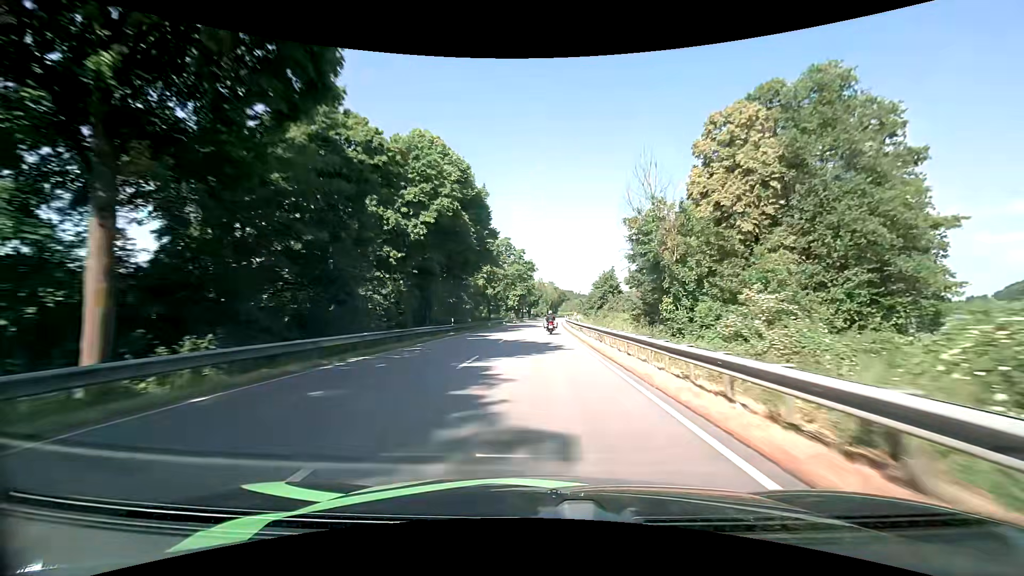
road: primary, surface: asphalt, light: Day
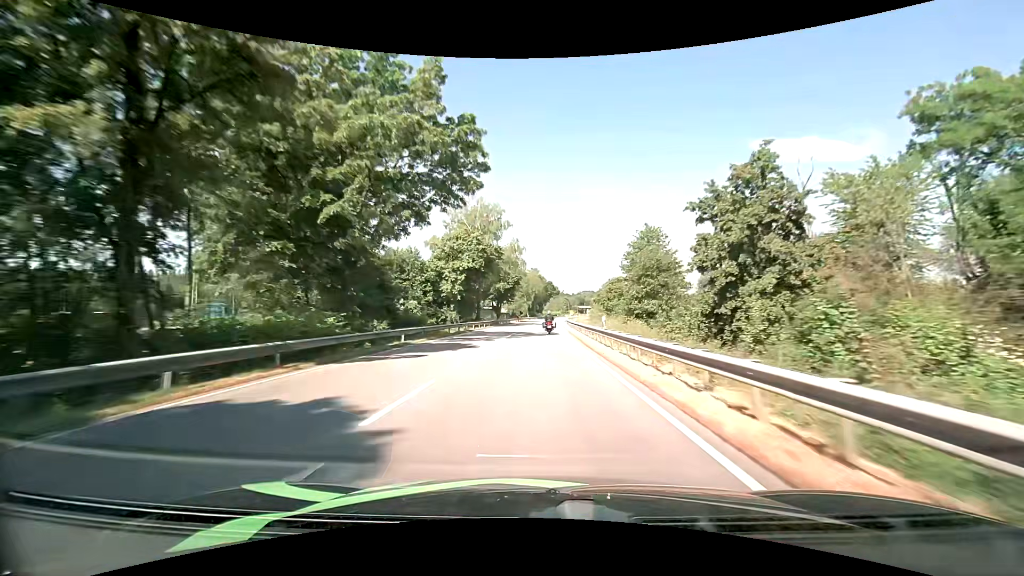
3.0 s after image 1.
(+1.9, +69.9) m; +3°
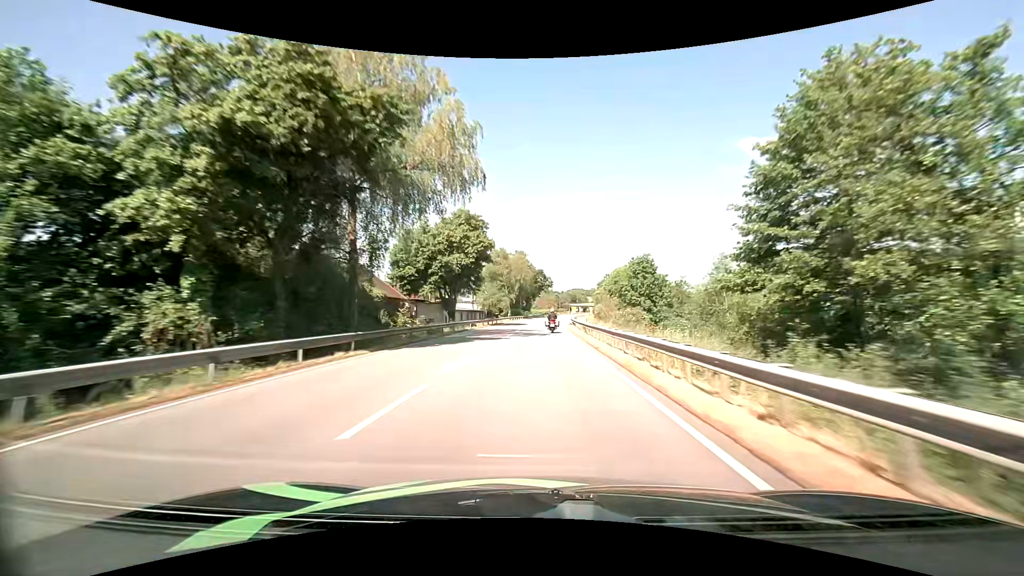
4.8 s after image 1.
(+0.3, +42.9) m; +1°
(0, +10) (0, +20) (0, +30) (+1, +40) (+1, +50) (+1, +60) (+2, +70) (+3, +80) (+3, +90) (+4, +100) m
